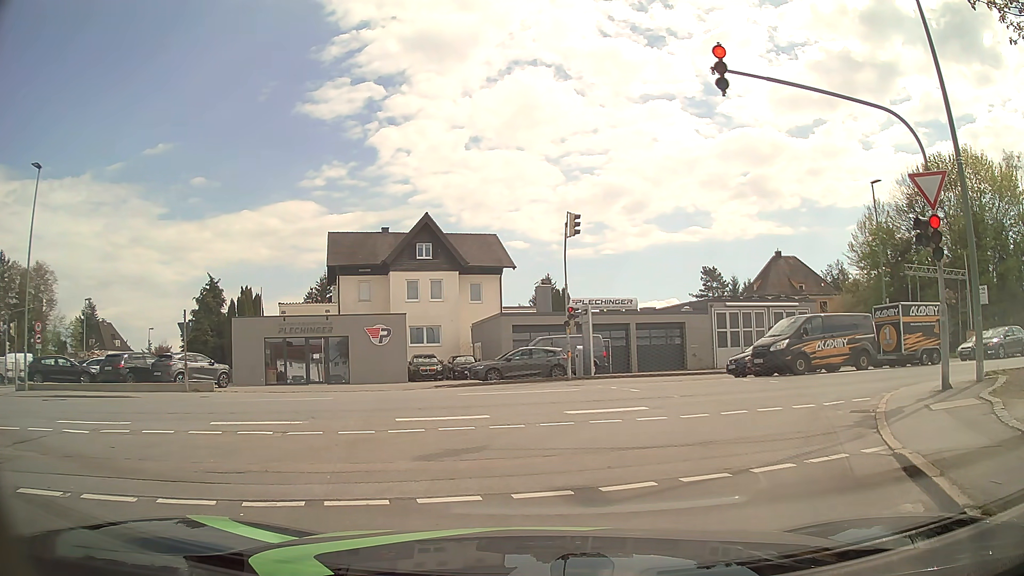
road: residential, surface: asphalt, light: Day
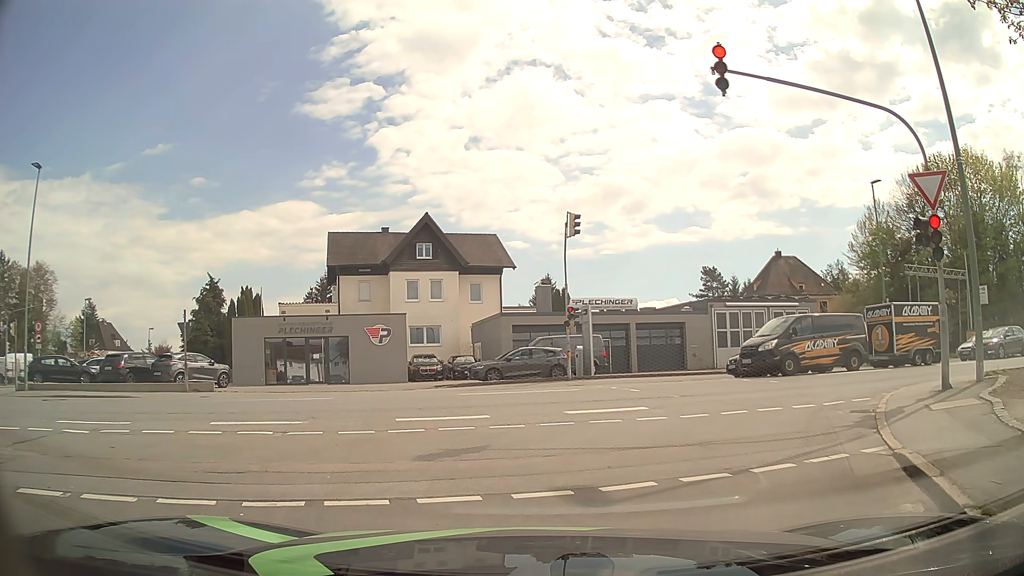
(0.0, 0.0) m; 0°
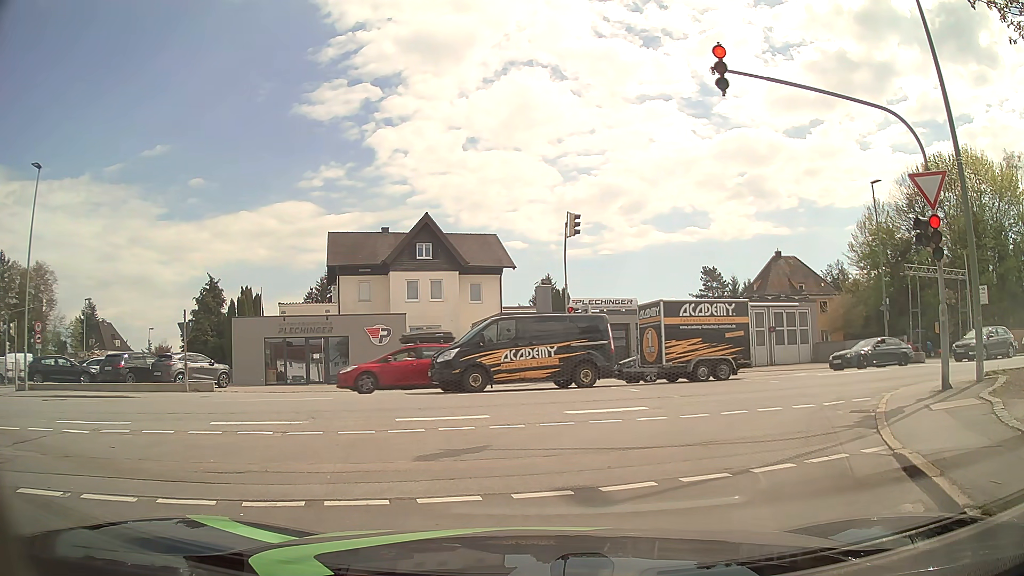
(0.0, 0.0) m; 0°
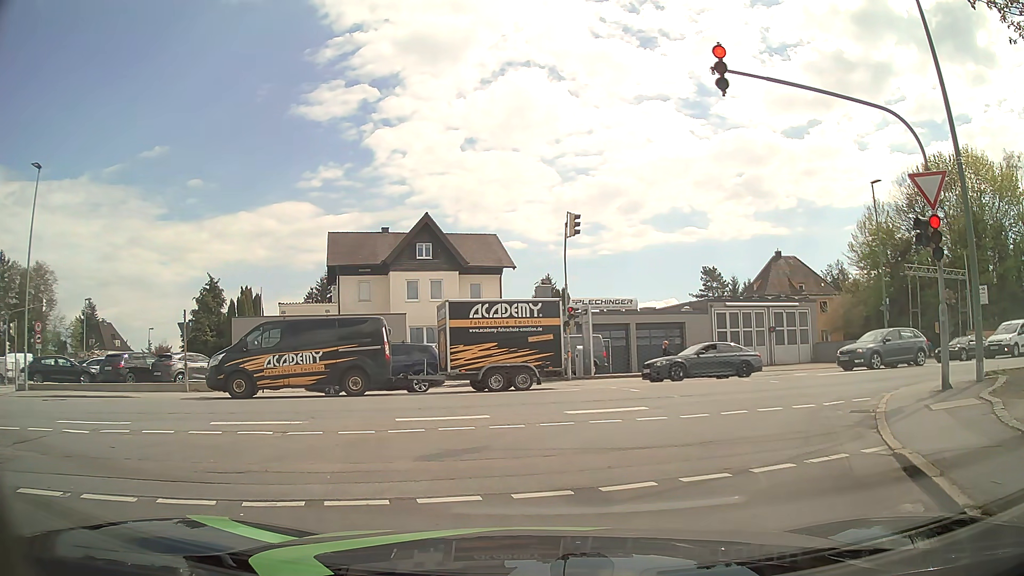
(0.0, 0.0) m; 0°
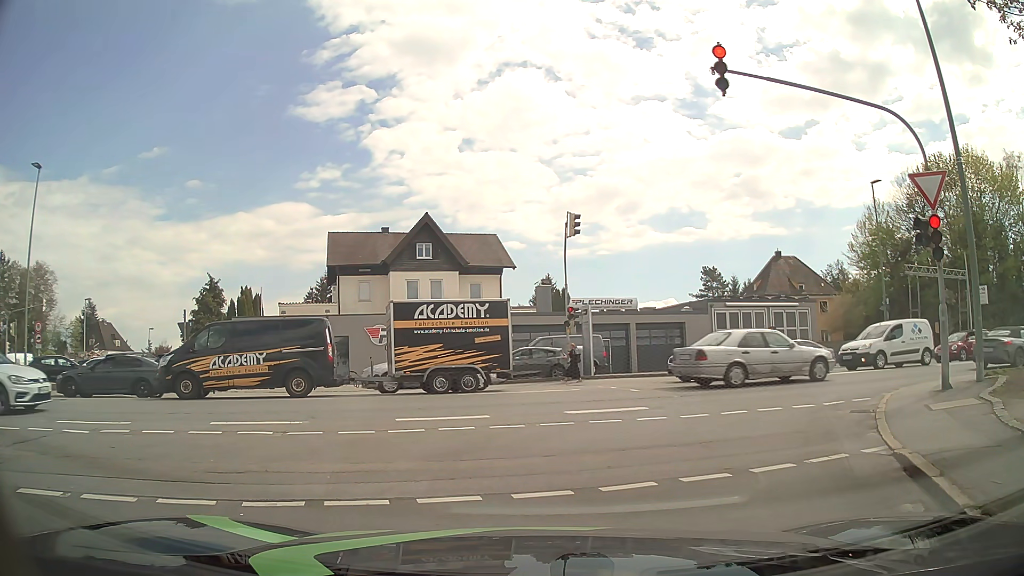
(0.0, 0.0) m; 0°
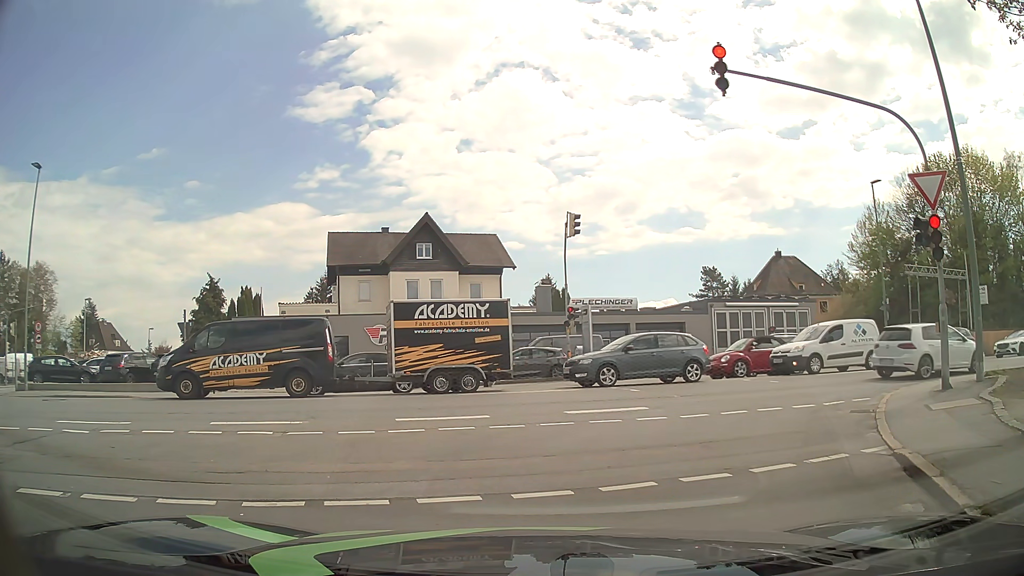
(0.0, 0.0) m; 0°
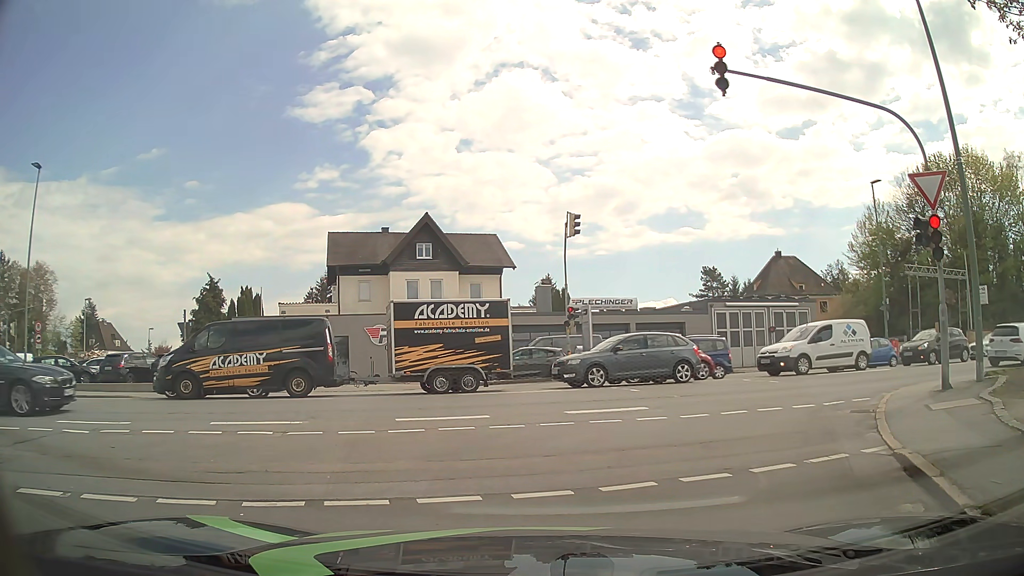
(0.0, 0.0) m; 0°
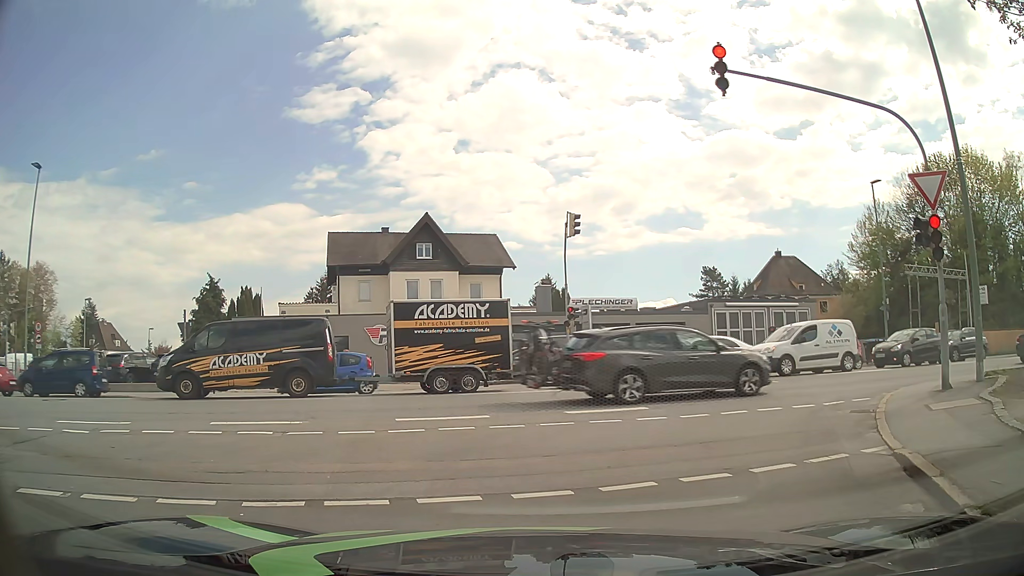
(0.0, 0.0) m; 0°
(+2, +10) (+9, +17) (+18, +20) (+28, +22) (+38, +24) (+48, +27) (+57, +29) (+67, +31) (+77, +33) (+87, +35) m
